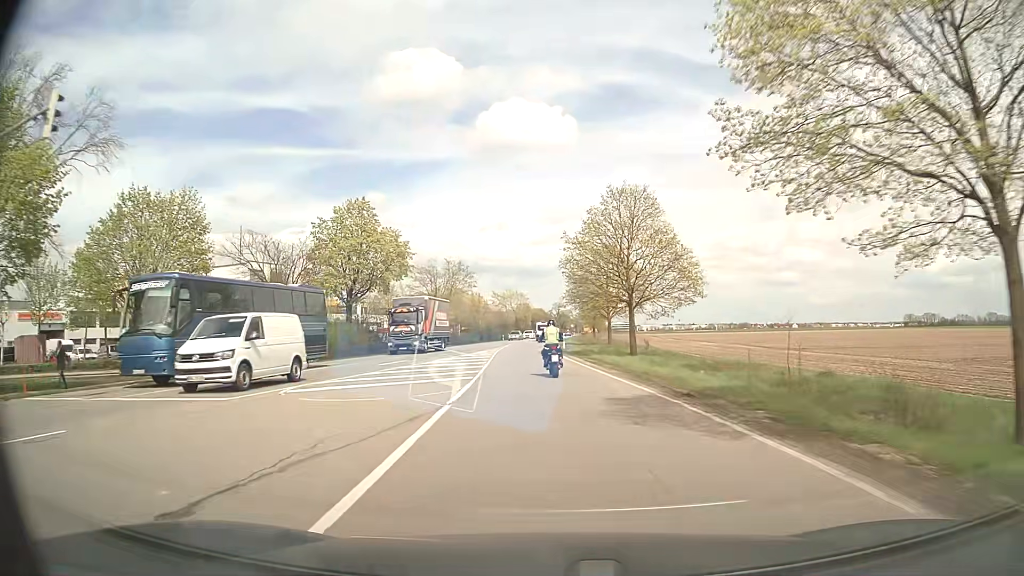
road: secondary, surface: asphalt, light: Day
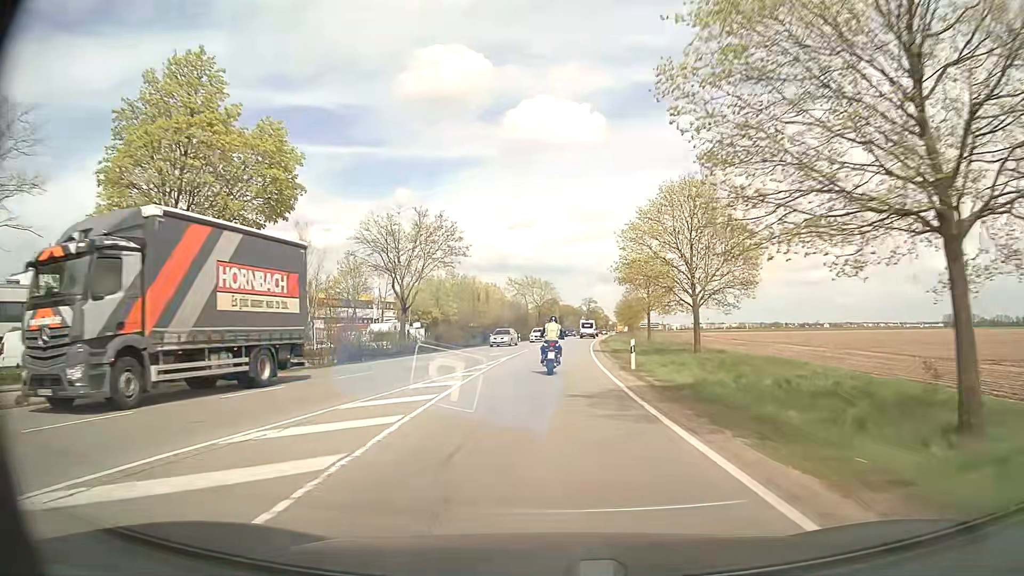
(-0.7, +29.3) m; -2°
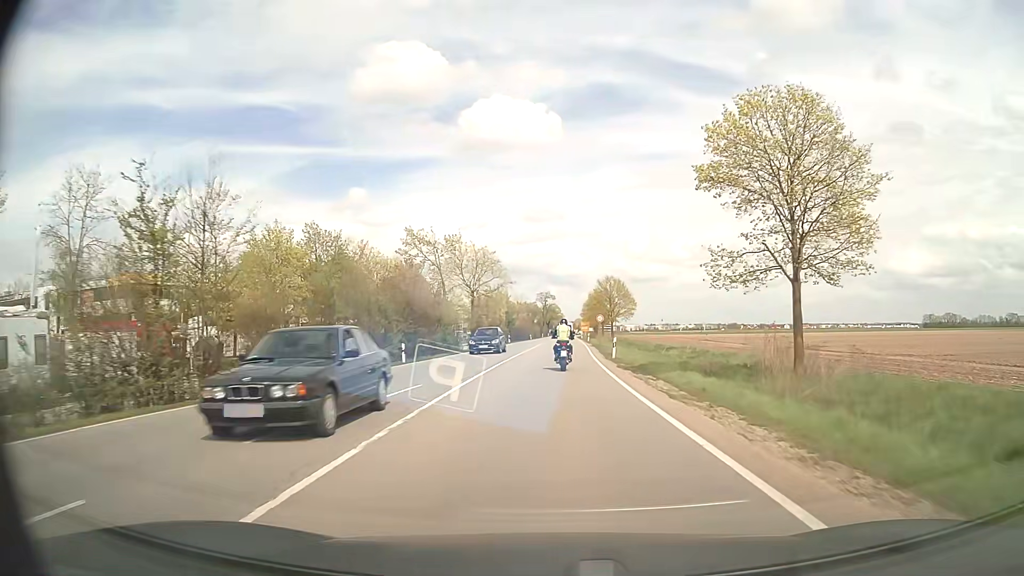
(+0.8, +47.0) m; +4°
(0, +10) (0, +20) (0, +30) (0, +40) (+1, +50) (+1, +60) (+1, +70) (+1, +80) (+2, +90) (+2, +100) m
